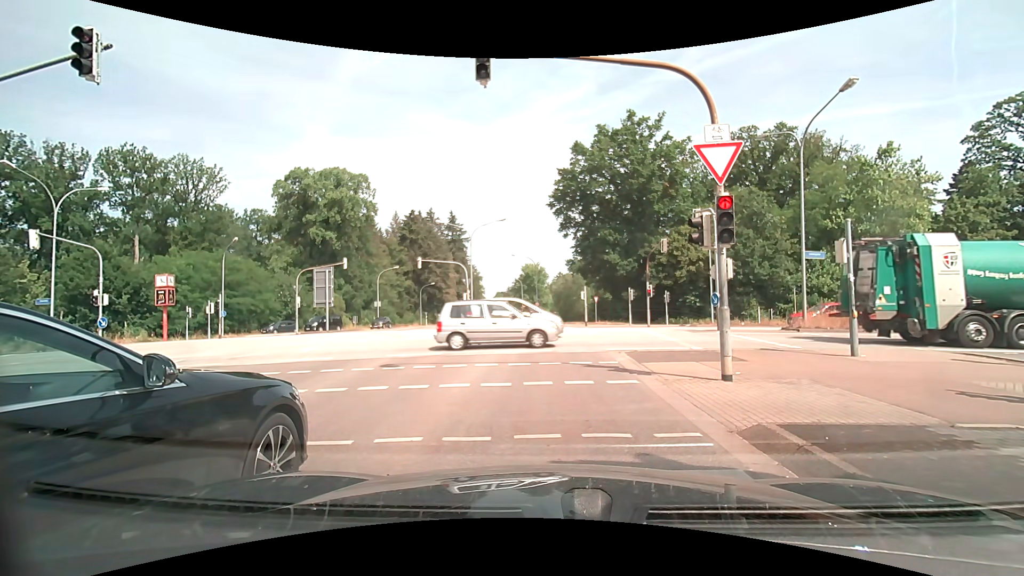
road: secondary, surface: asphalt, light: Day
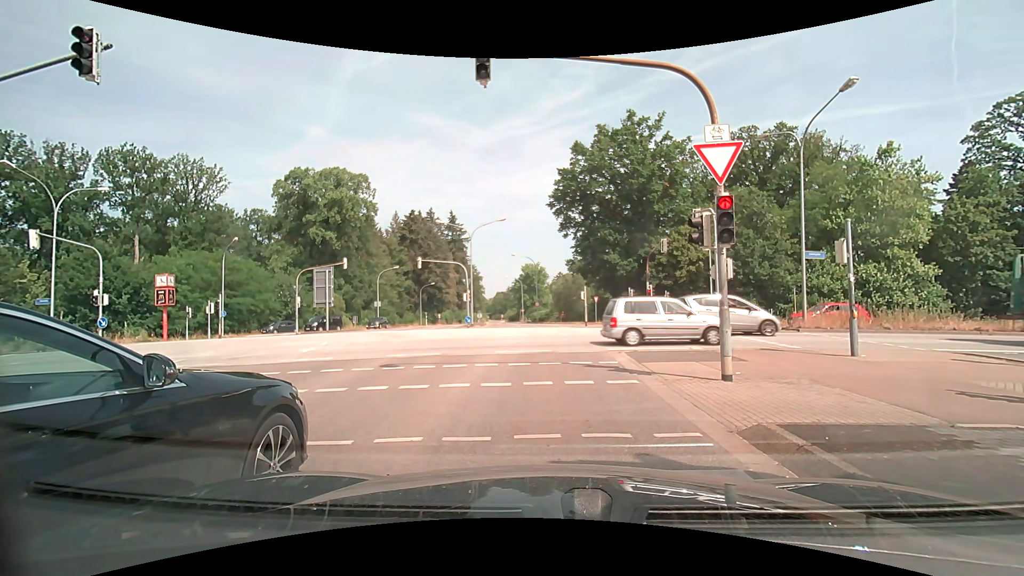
(0.0, 0.0) m; 0°
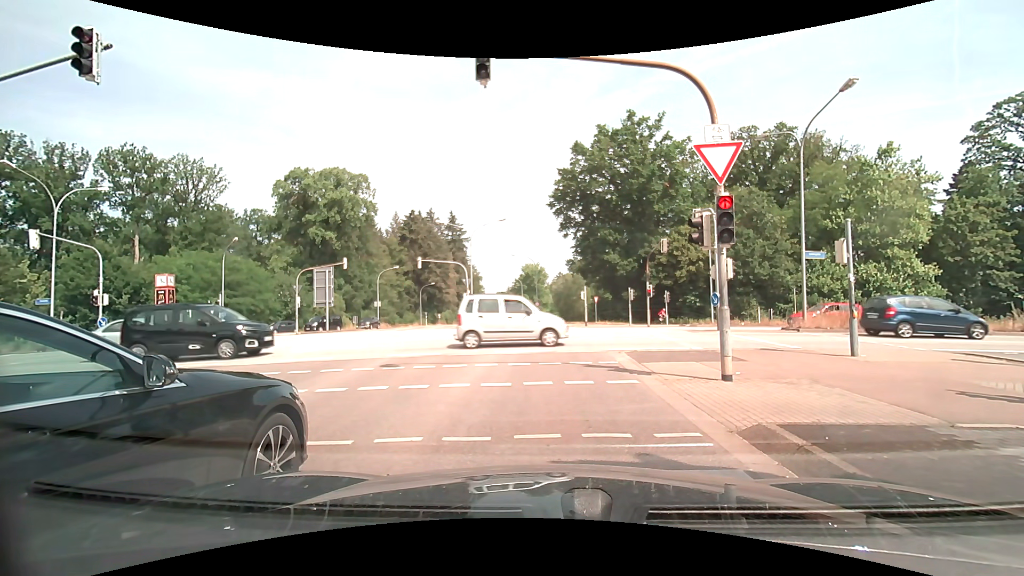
(0.0, 0.0) m; 0°
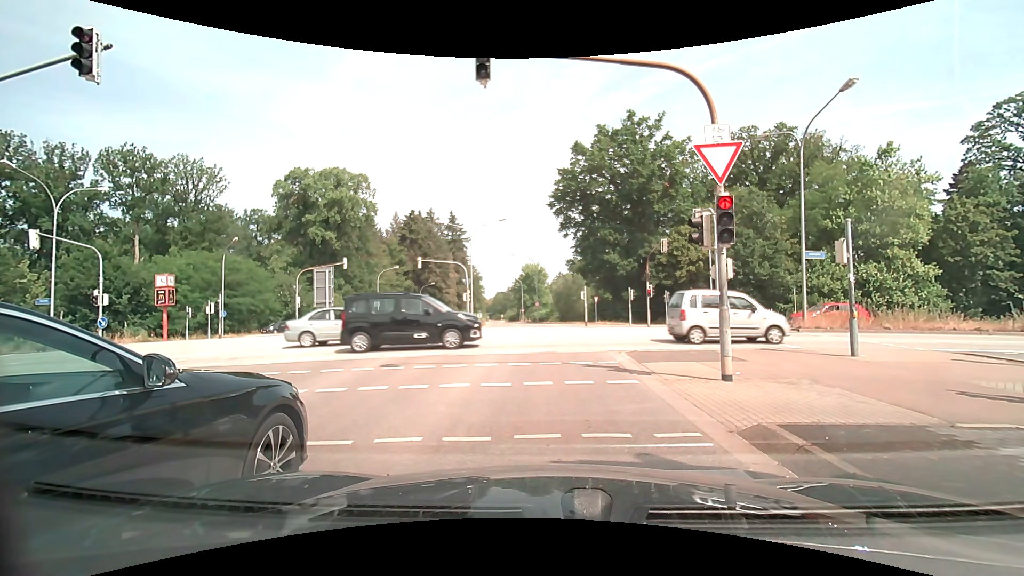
(0.0, 0.0) m; 0°
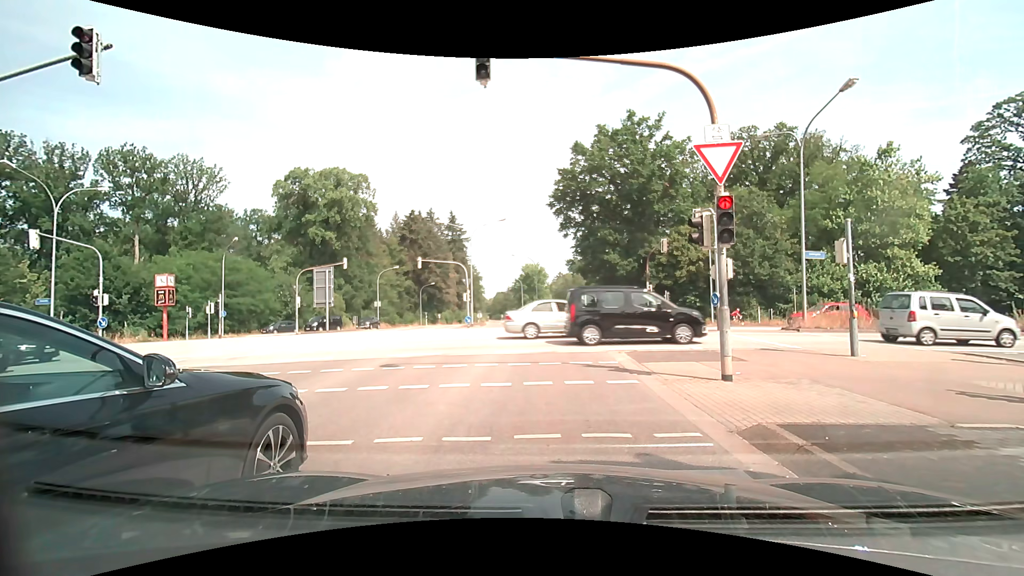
(0.0, 0.0) m; 0°
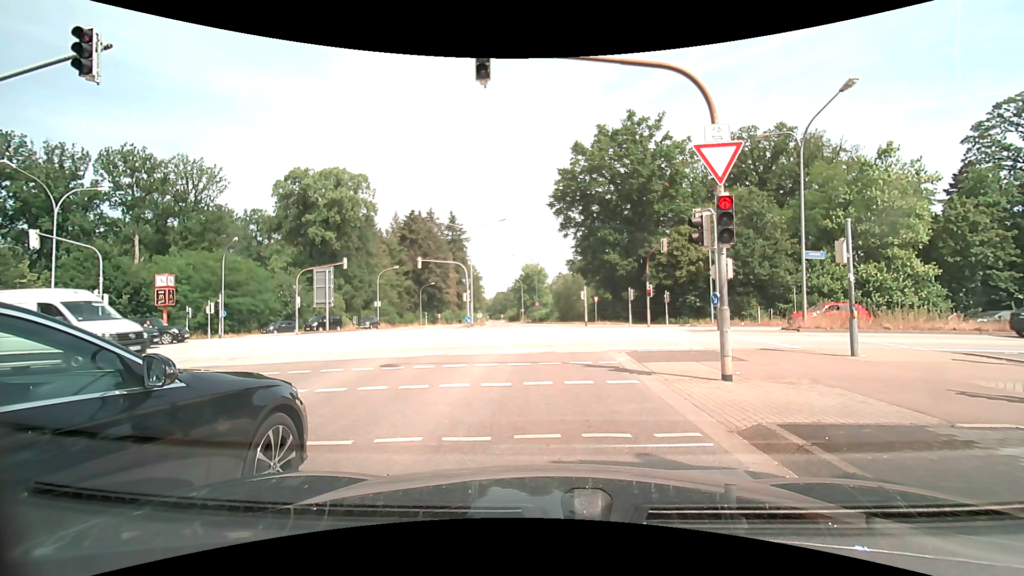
(0.0, 0.0) m; 0°
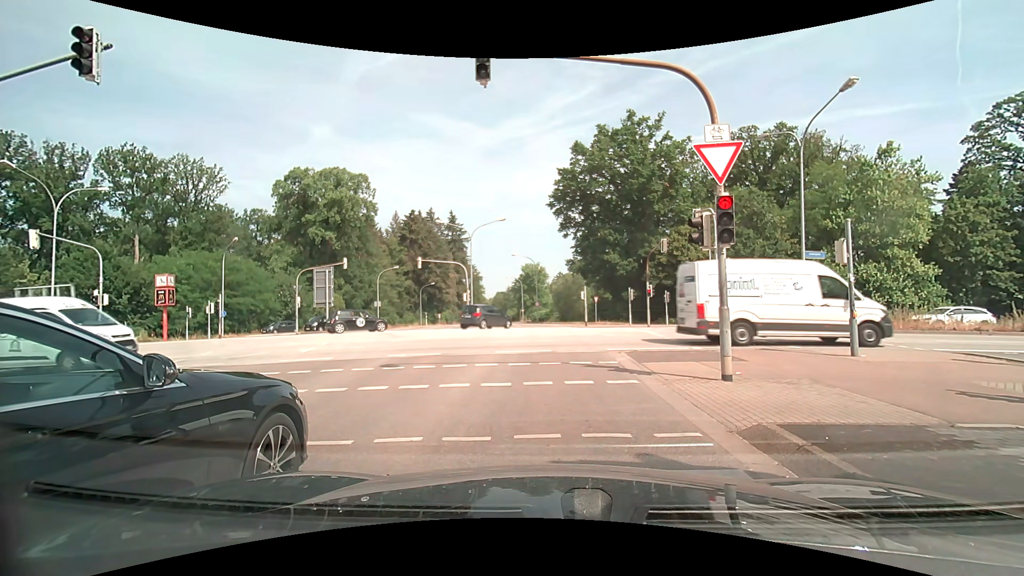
(0.0, 0.0) m; 0°
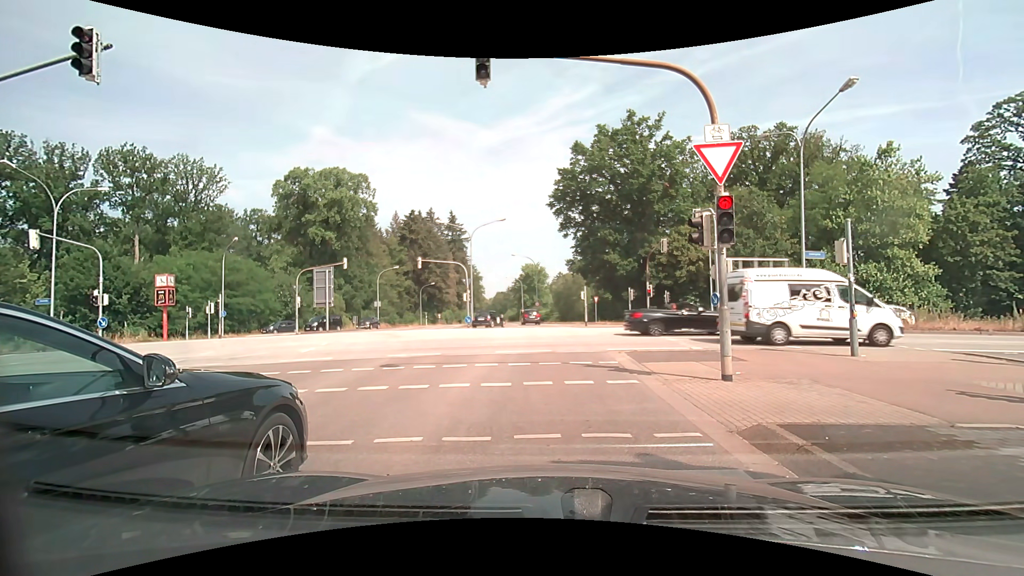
(0.0, 0.0) m; 0°
(0, +10) (0, +20) (0, +30) (-1, +40) (-2, +50) (-3, +60) (-4, +70) (-6, +80) (-7, +90) (-8, +100) m
